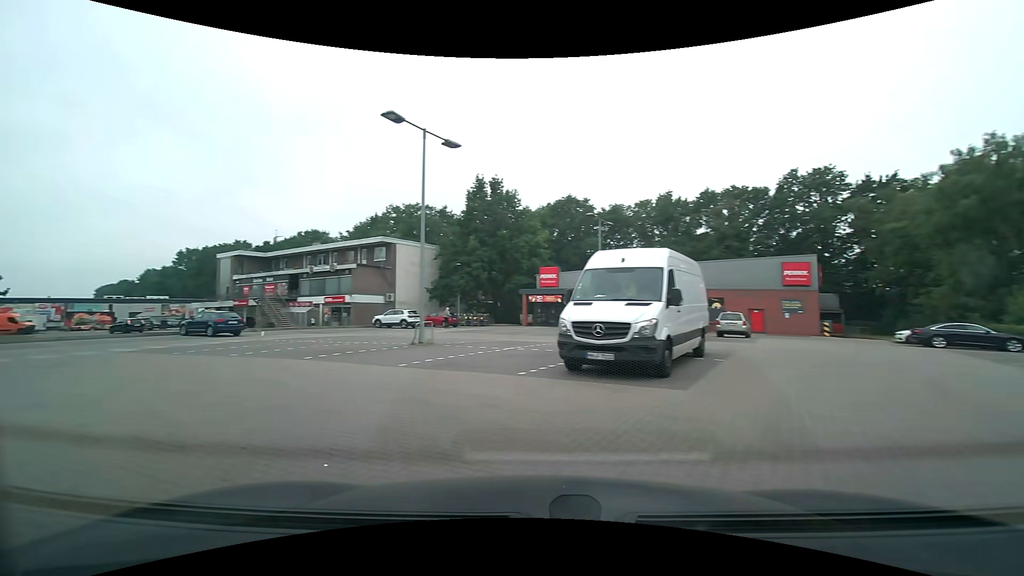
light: Day
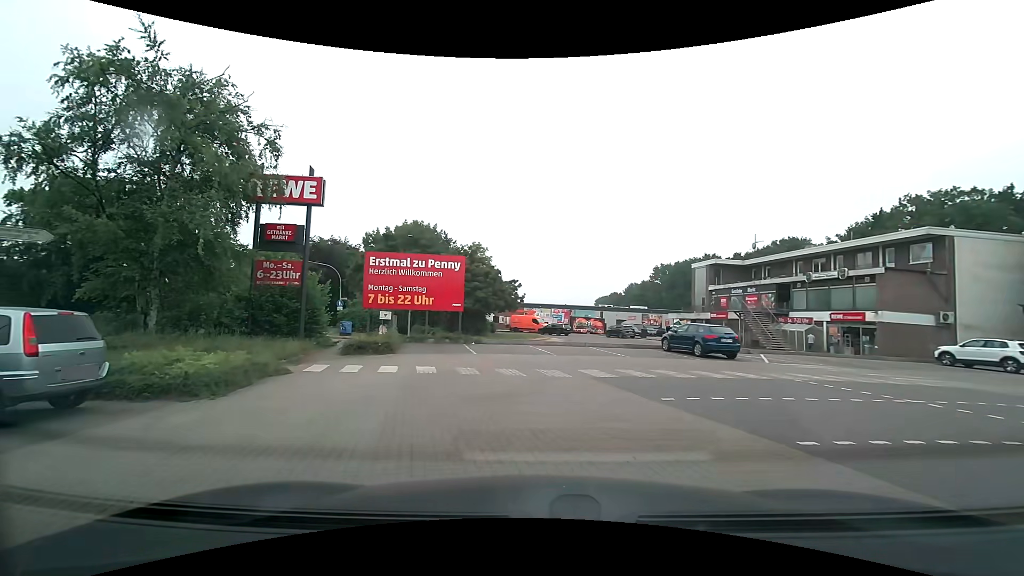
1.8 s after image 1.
(-4.4, +8.5) m; -49°
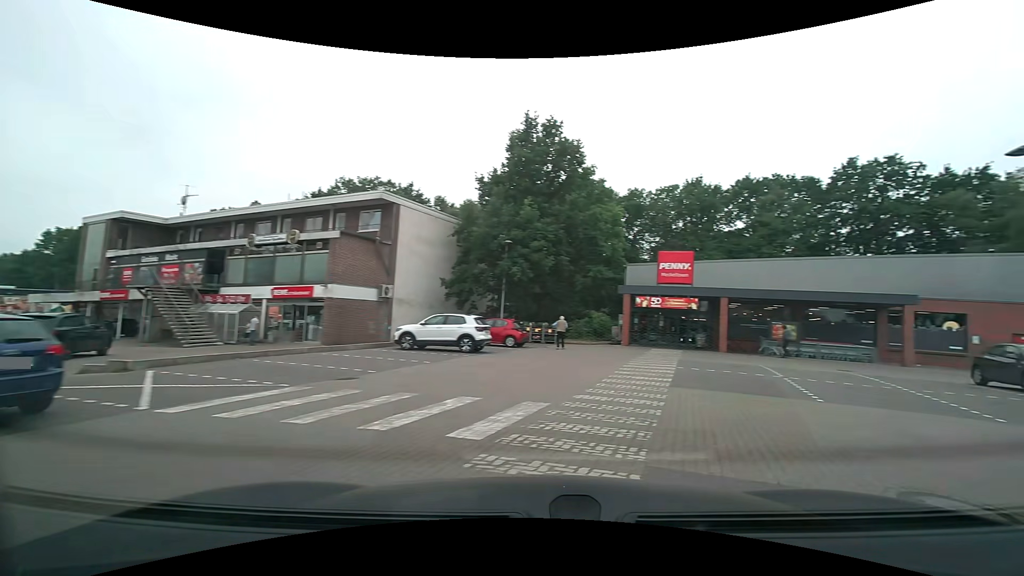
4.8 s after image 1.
(+4.1, +13.4) m; +56°
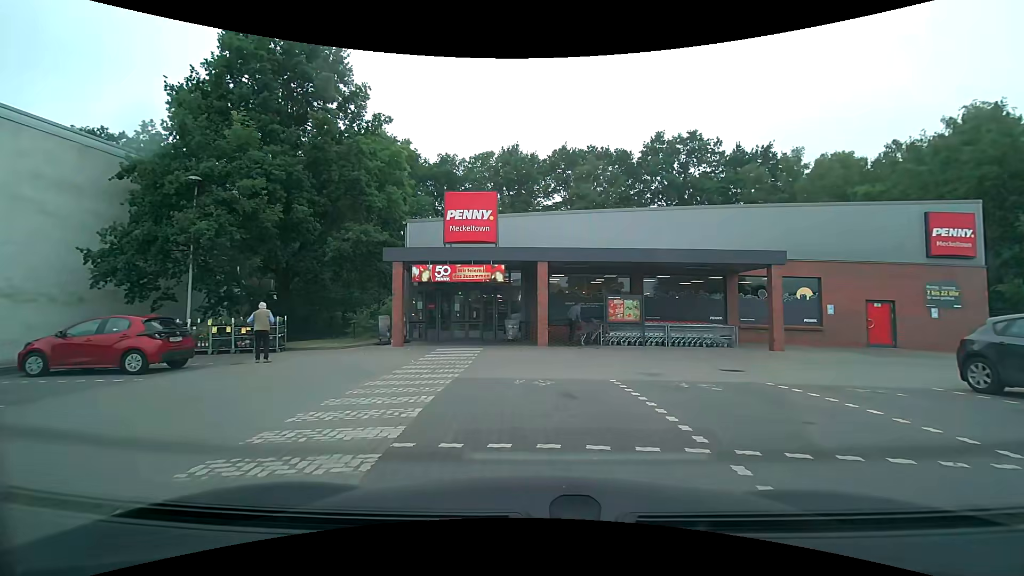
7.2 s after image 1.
(+4.0, +11.5) m; +21°
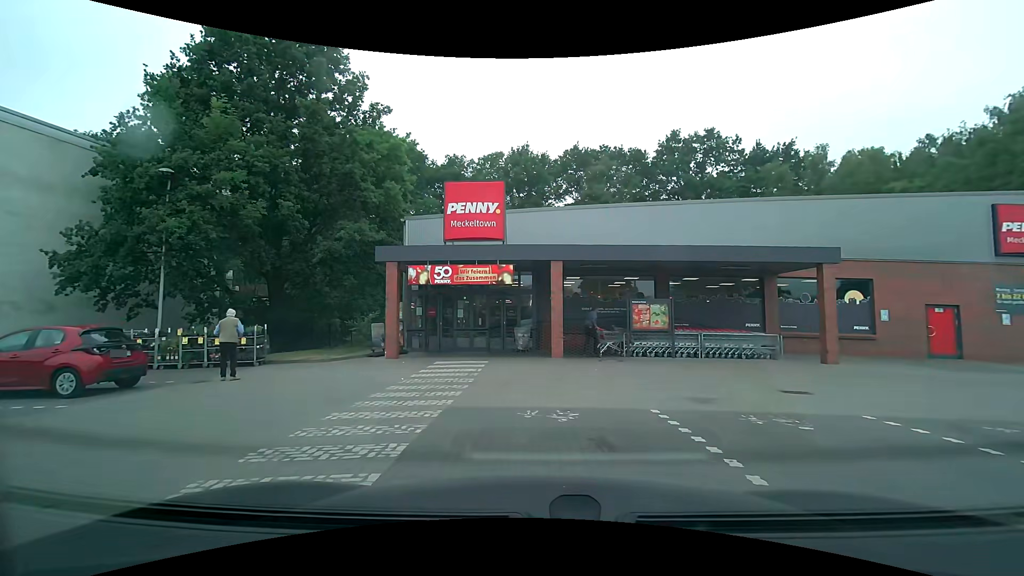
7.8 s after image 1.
(0.0, +2.2) m; -1°
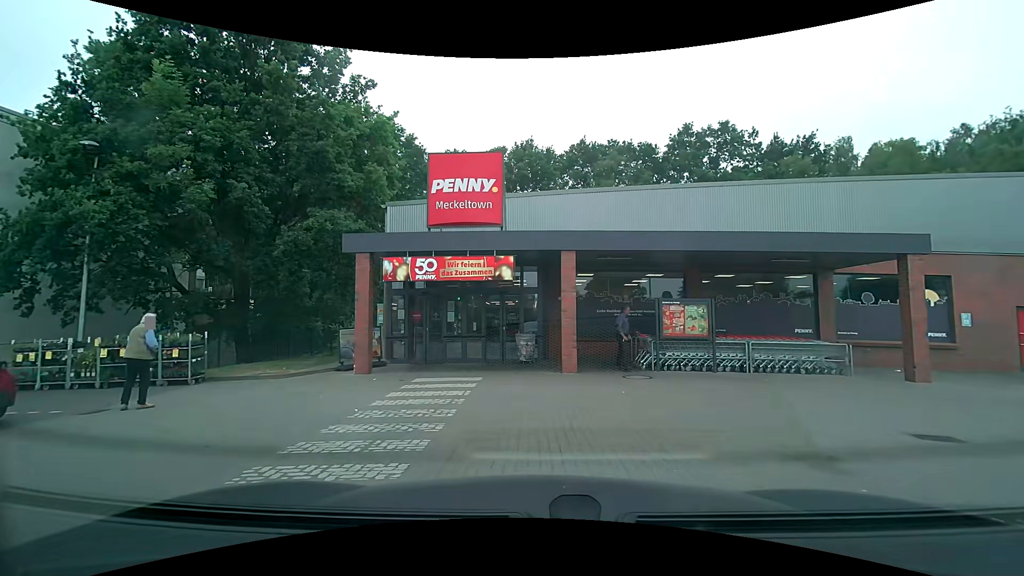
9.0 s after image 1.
(0.0, +3.2) m; 0°
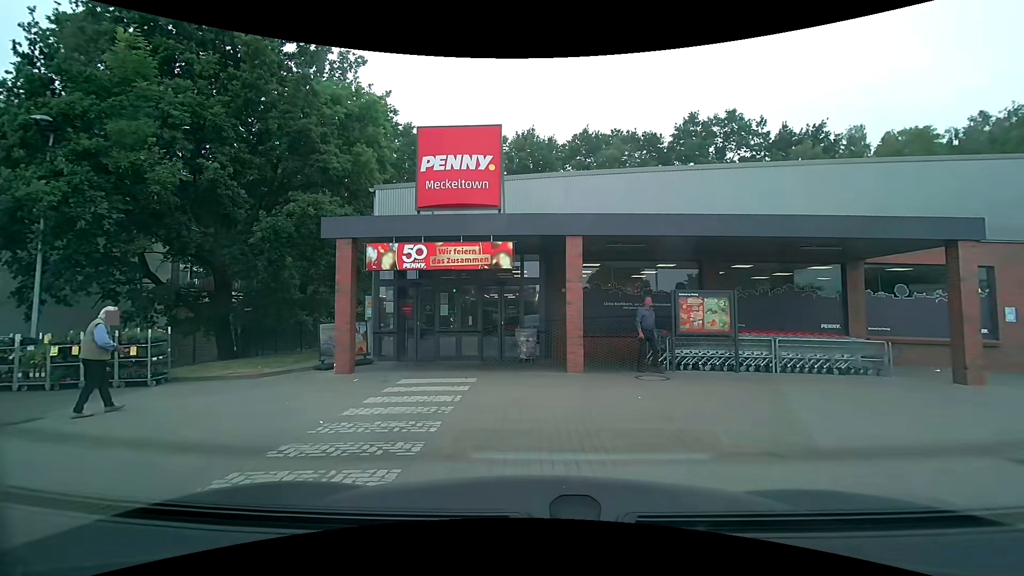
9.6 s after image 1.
(0.0, +1.3) m; -2°
